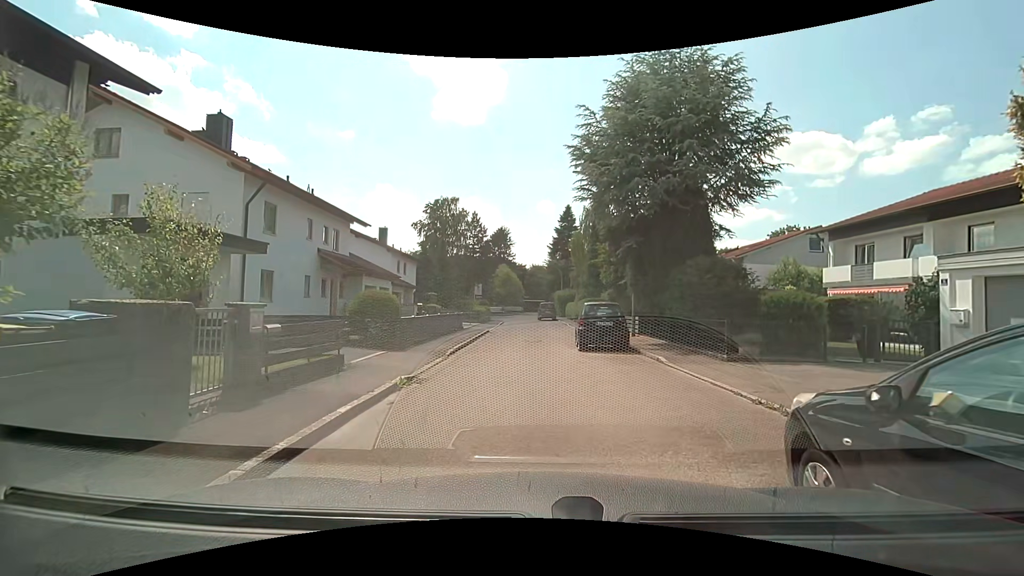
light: Day
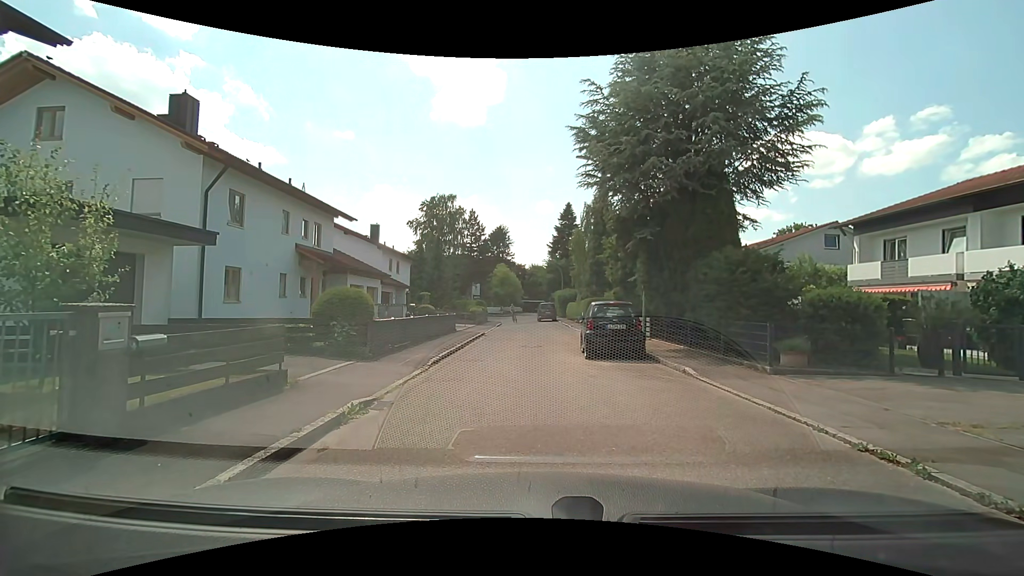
(0.0, +2.2) m; 0°
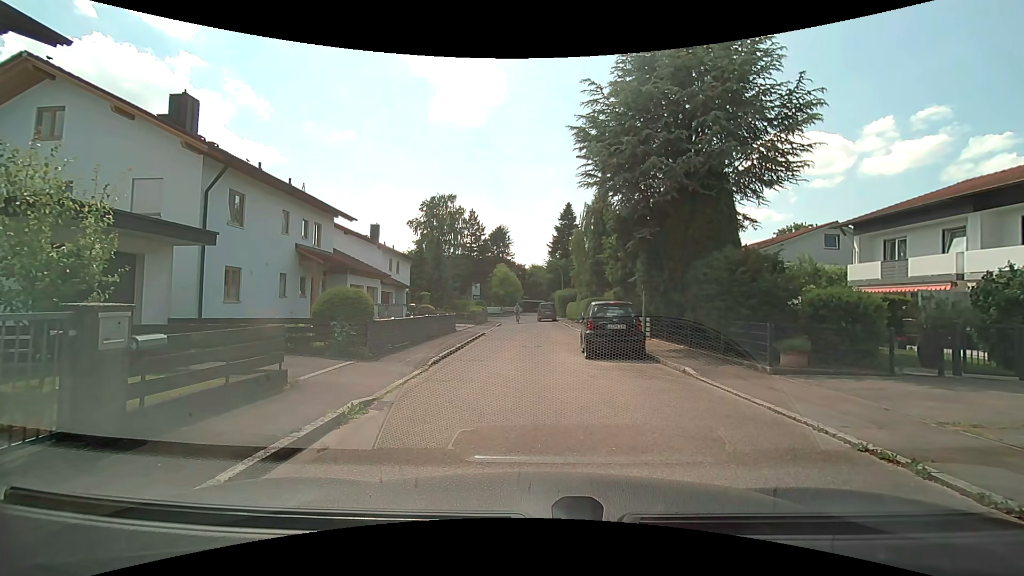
(0.0, 0.0) m; 0°
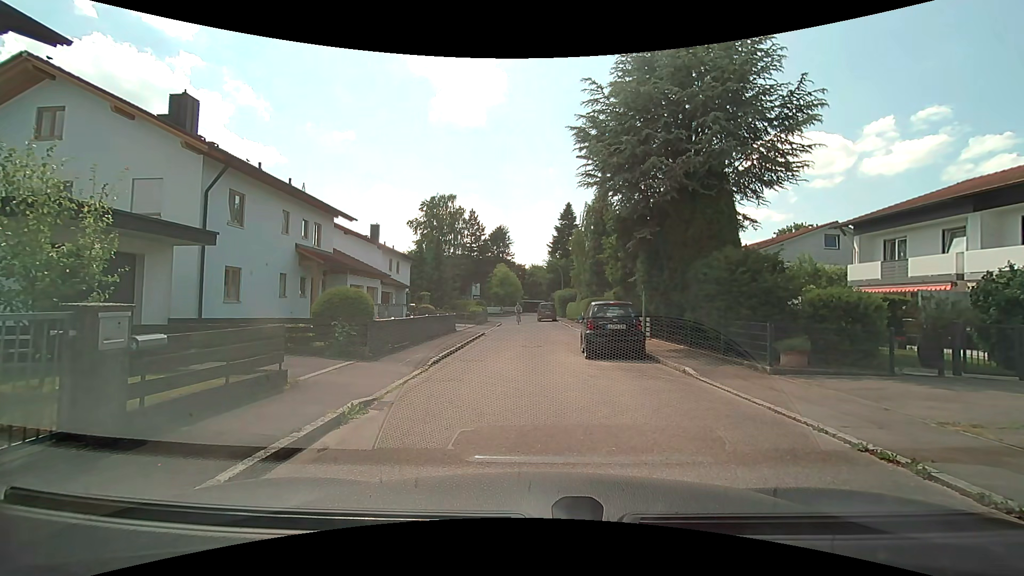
(0.0, 0.0) m; 0°
